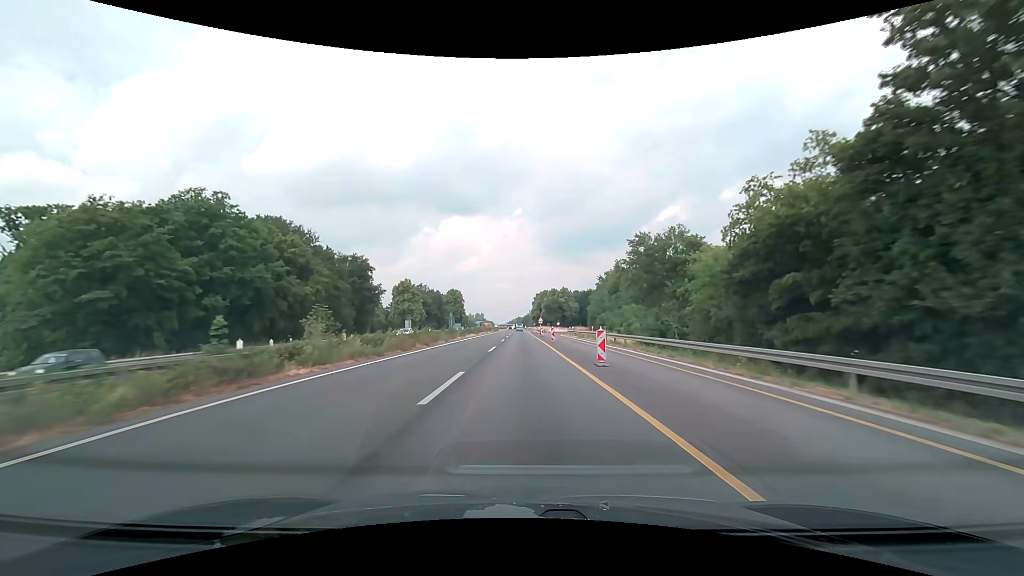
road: motorway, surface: asphalt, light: Day
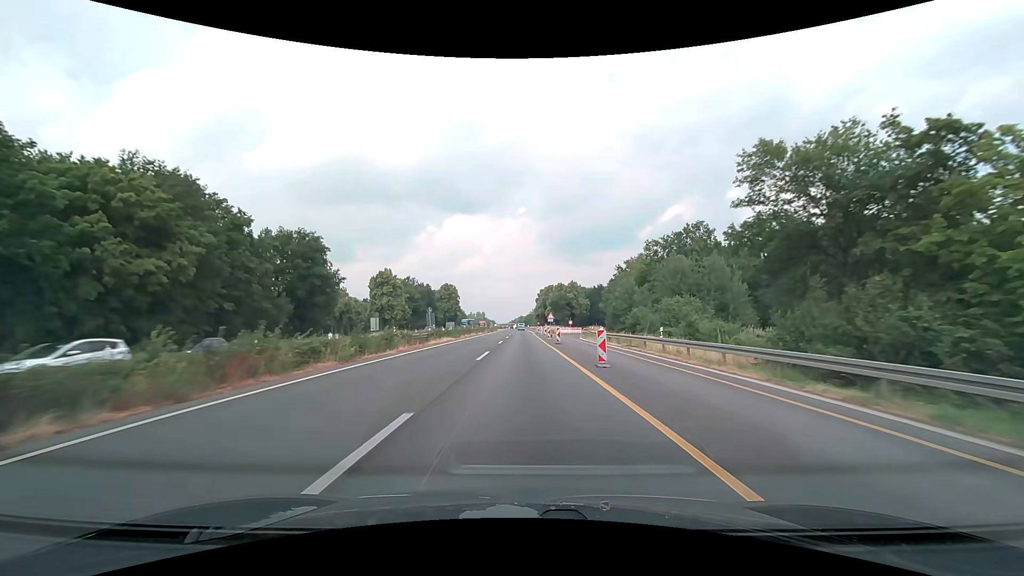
(-0.1, +25.1) m; 0°
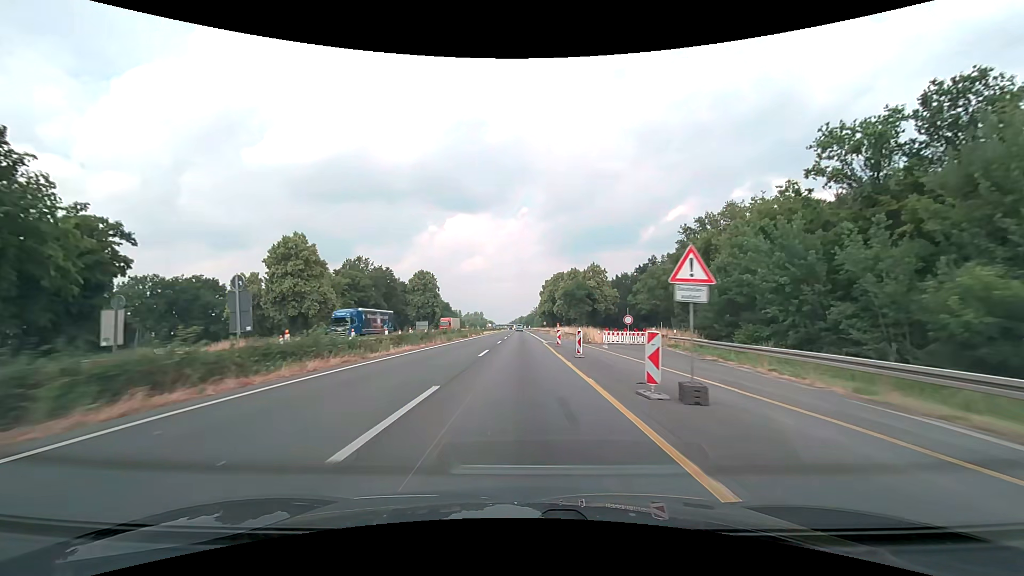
(-0.2, +50.8) m; 0°
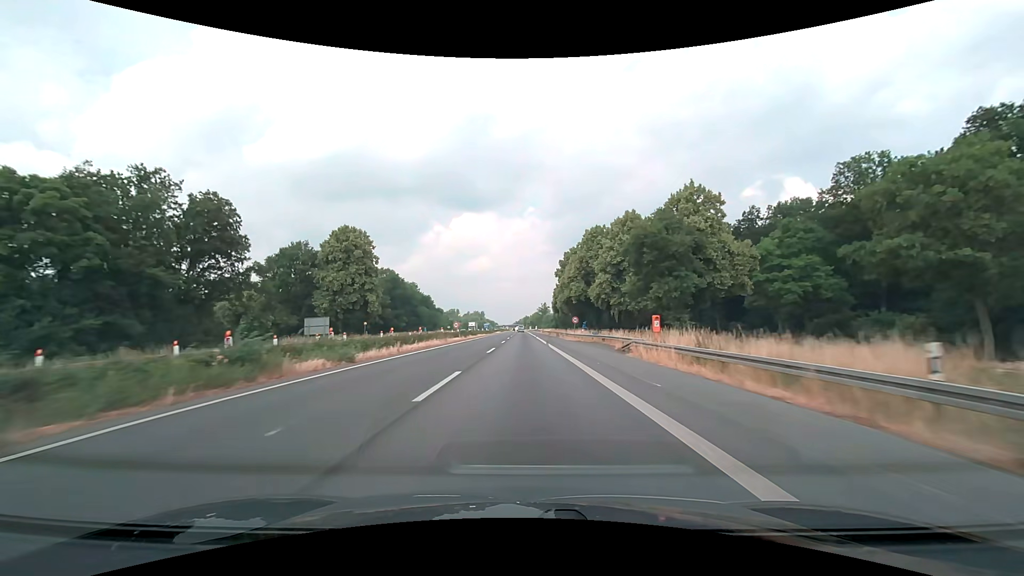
(-0.3, +68.8) m; 0°
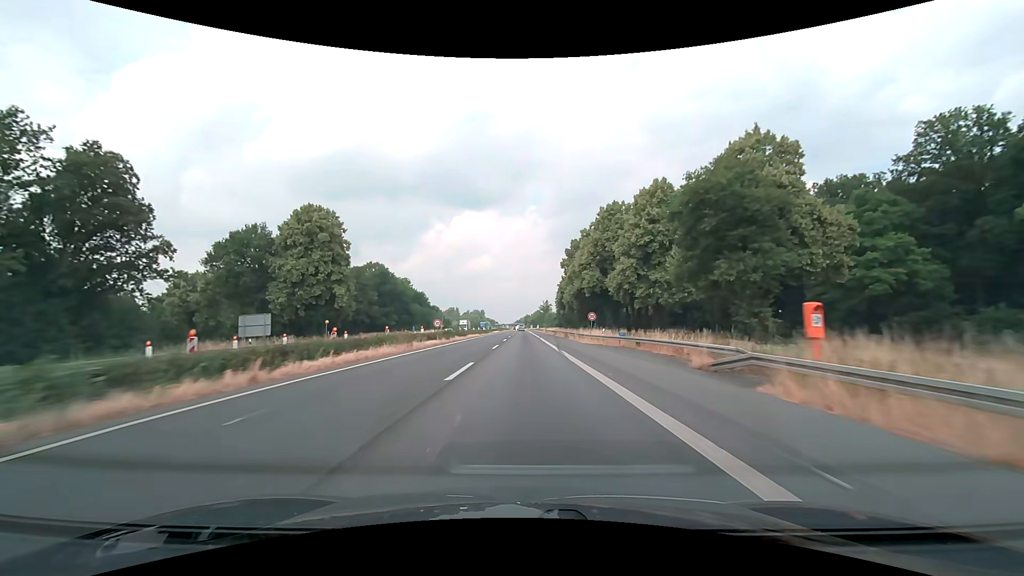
(0.0, +14.6) m; 0°
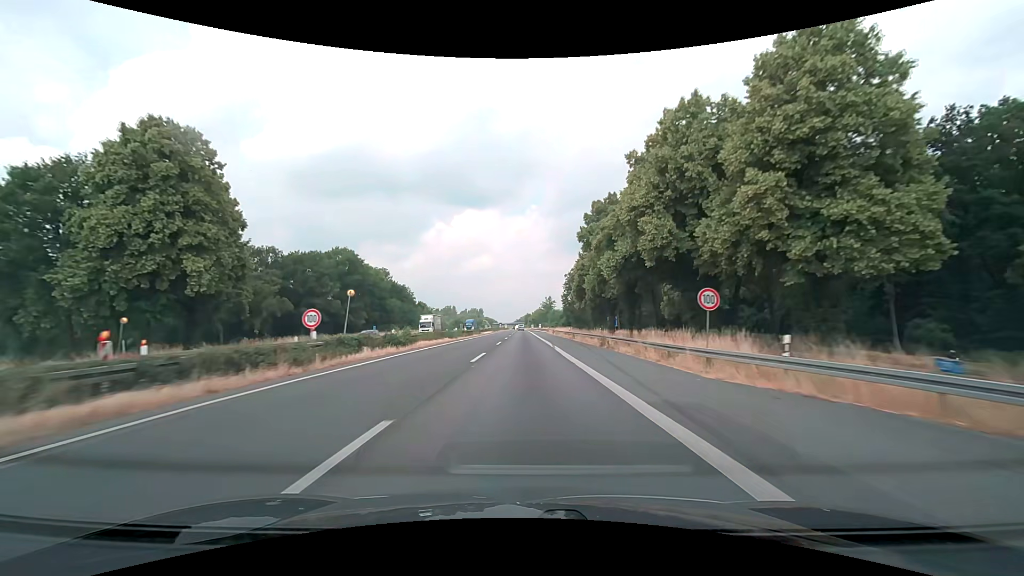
(0.0, +29.8) m; 0°
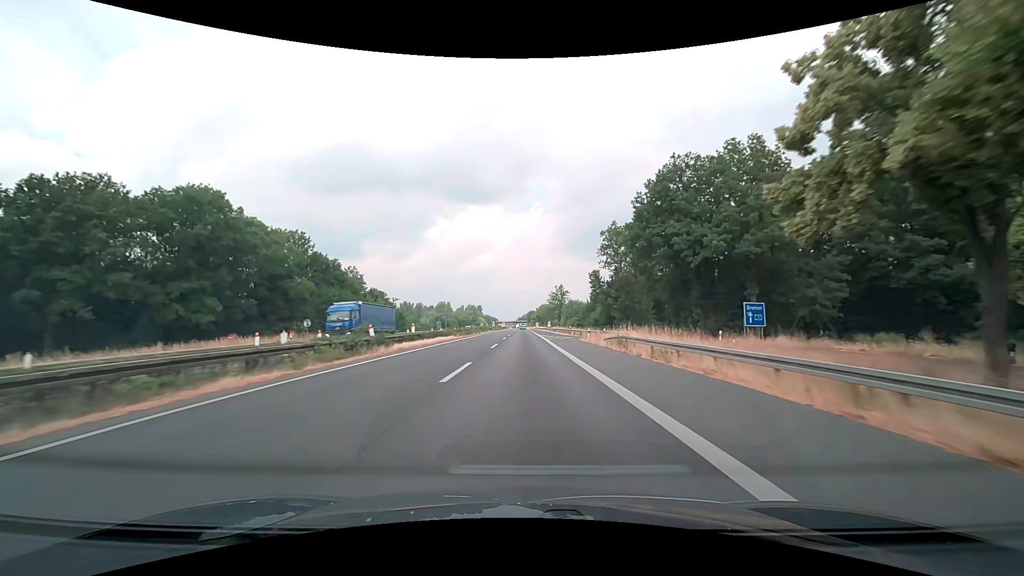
(-0.1, +61.1) m; 0°
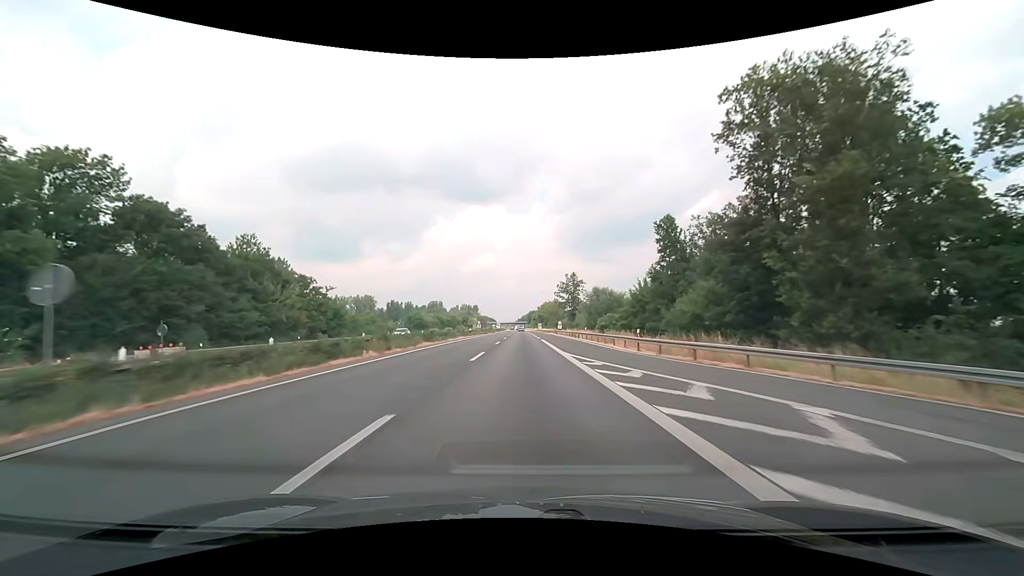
(-0.1, +46.6) m; 0°
(0, +10) (0, +20) (0, +30) (0, +40) (0, +50) (0, +60) (0, +70) (0, +80) (0, +90) (0, +100) m
